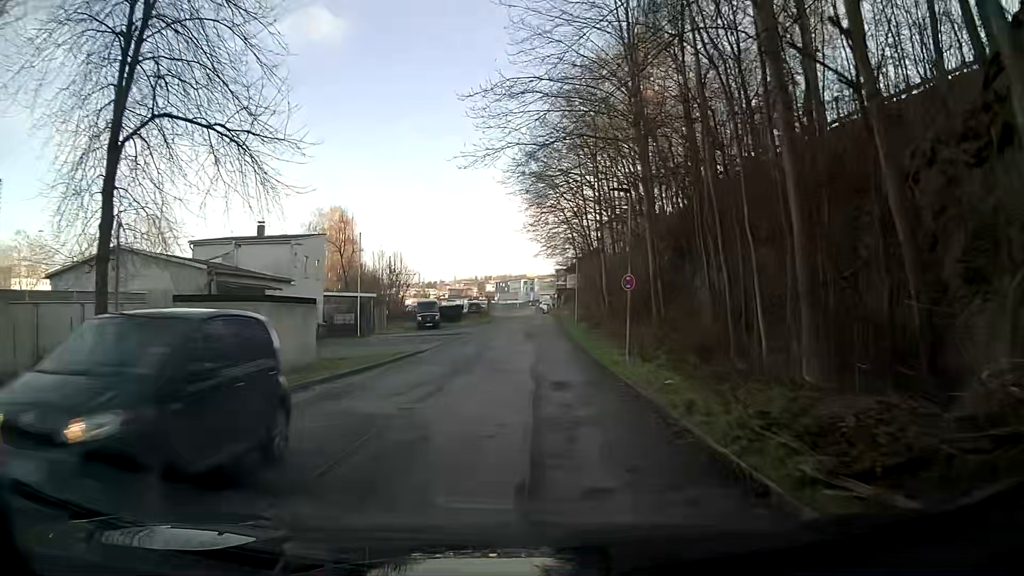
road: tertiary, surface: asphalt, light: Day
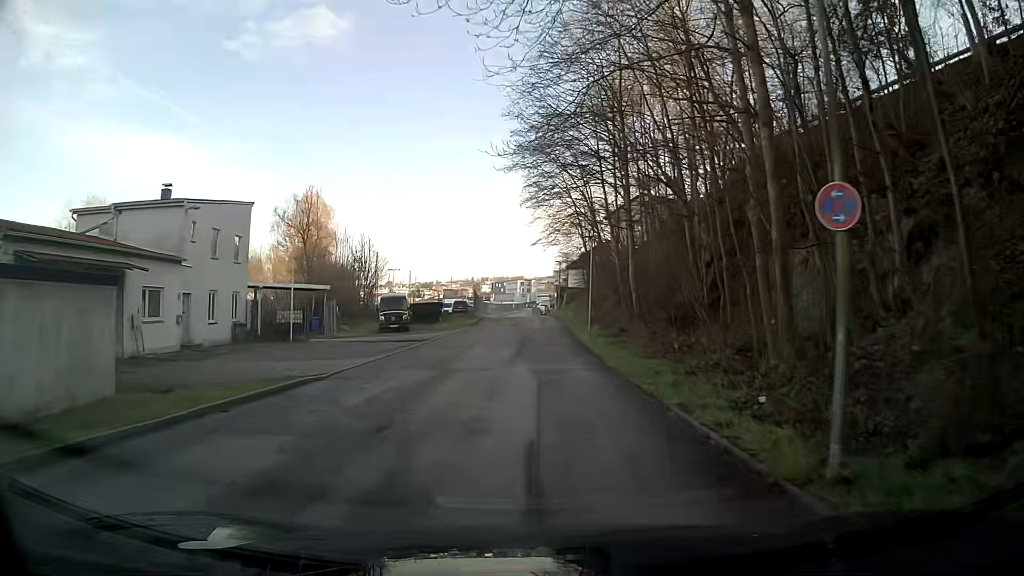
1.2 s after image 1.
(0.0, +13.1) m; 0°
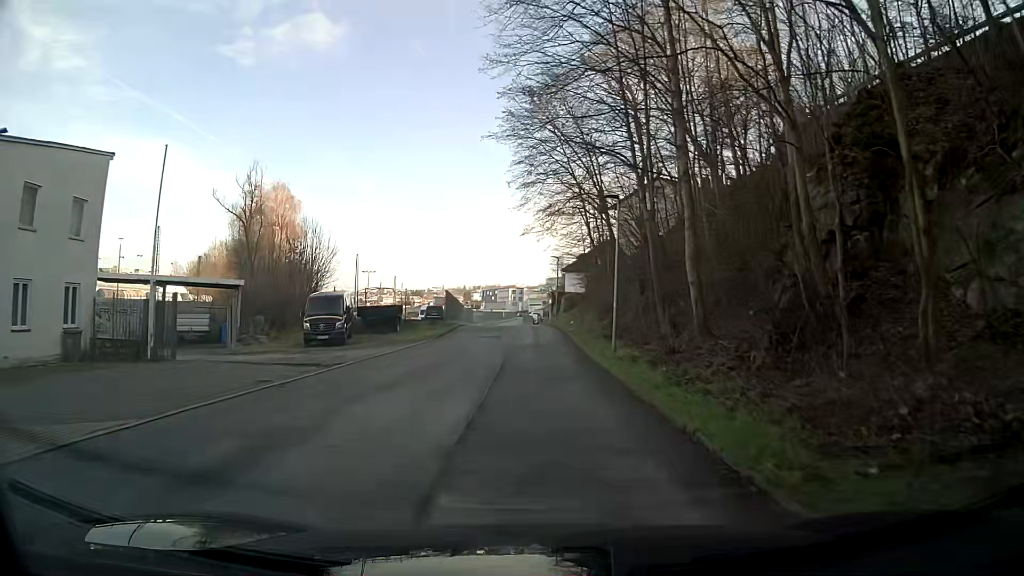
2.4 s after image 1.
(+0.1, +13.2) m; +1°
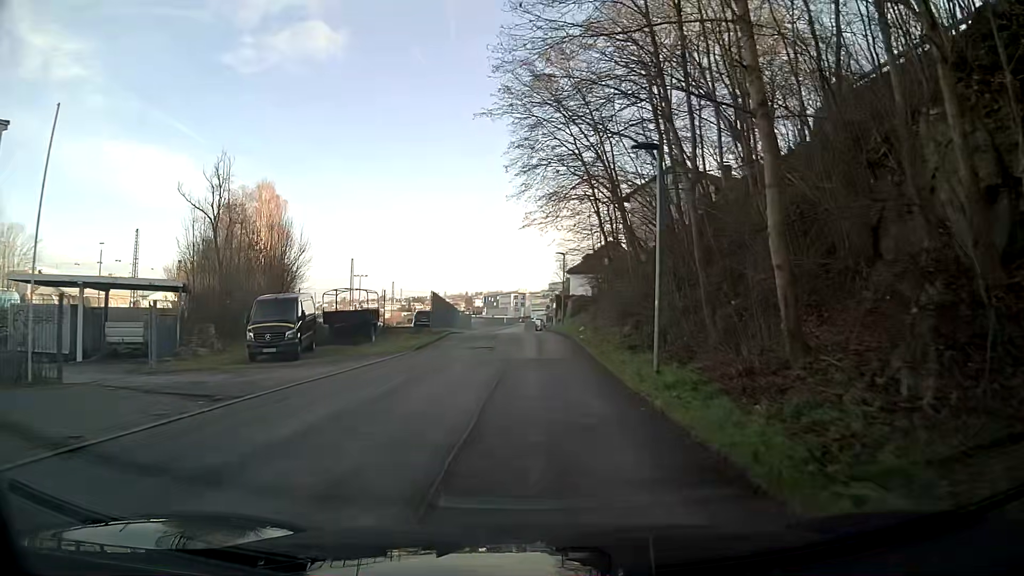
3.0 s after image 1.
(0.0, +6.6) m; 0°
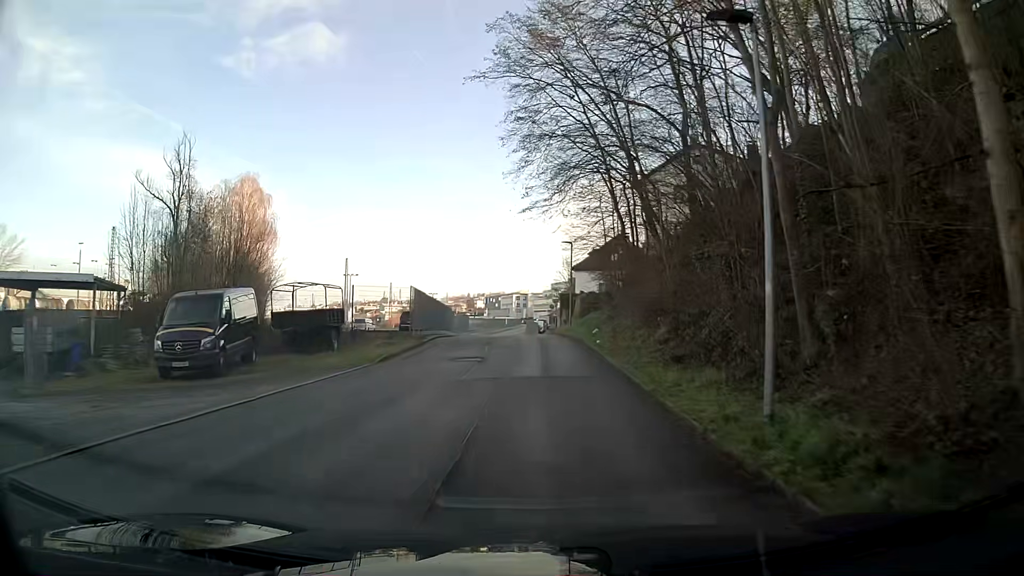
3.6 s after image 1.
(0.0, +6.6) m; 0°
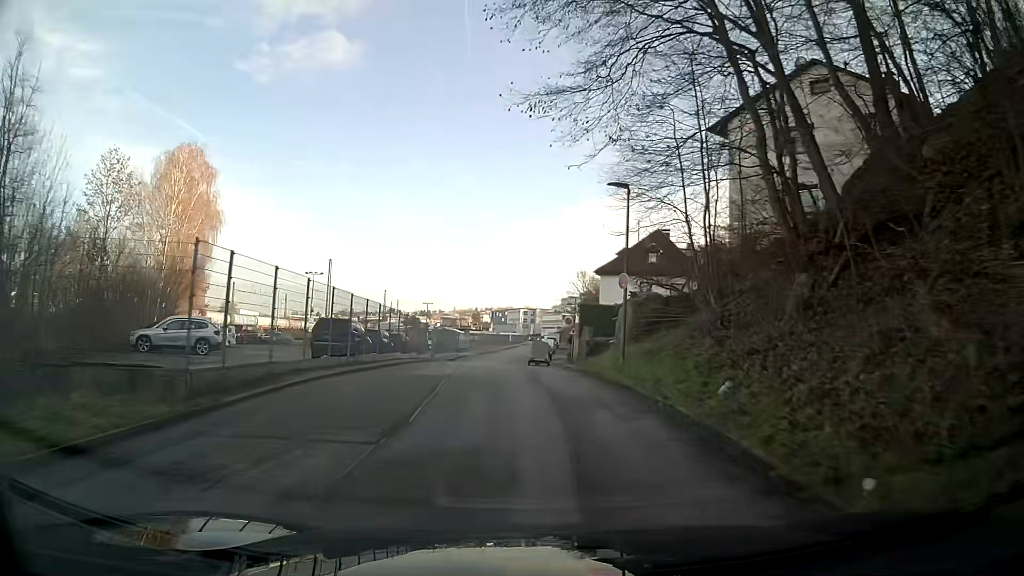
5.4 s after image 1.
(-0.1, +19.6) m; -1°
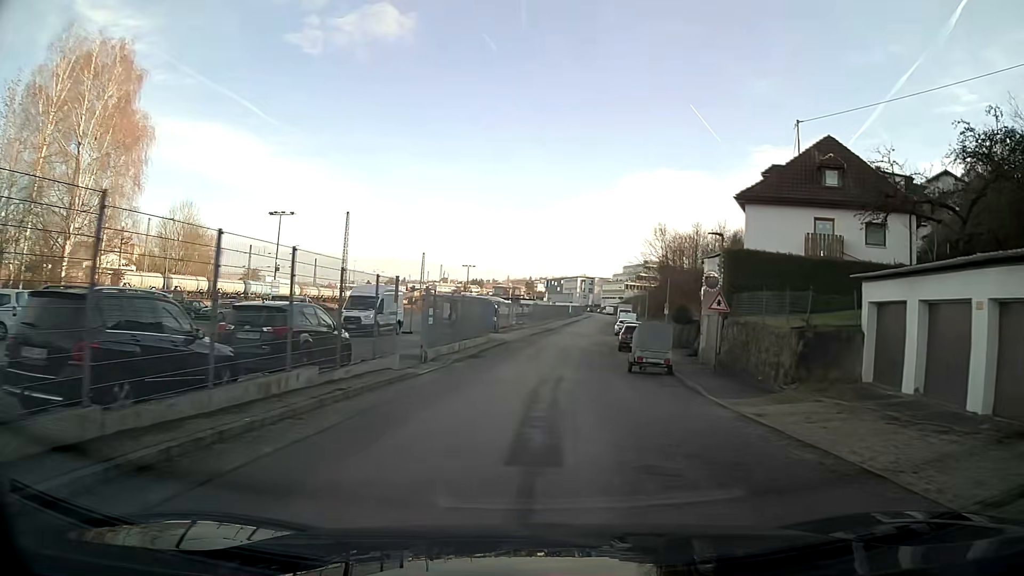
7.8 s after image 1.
(-1.5, +26.0) m; -3°
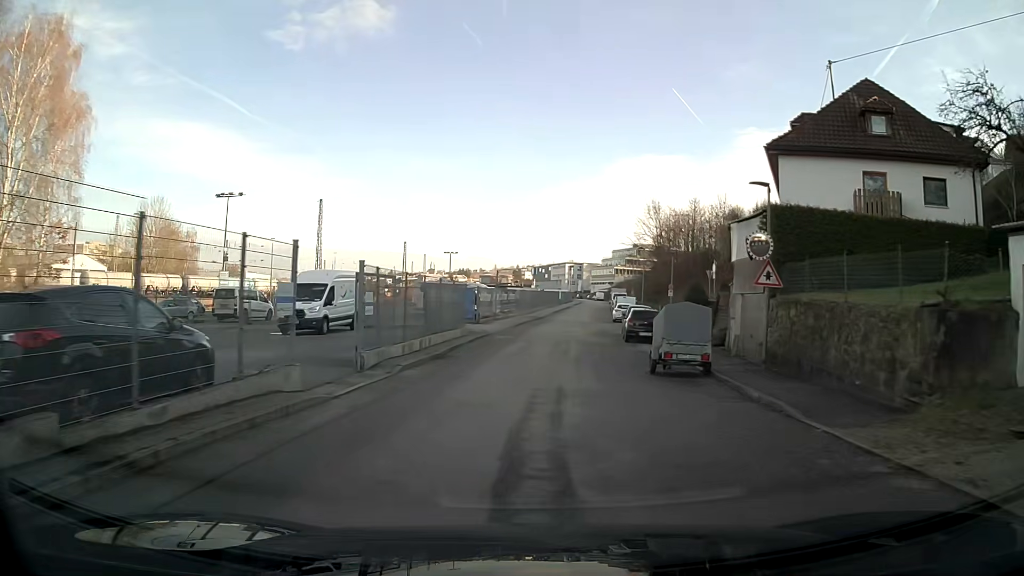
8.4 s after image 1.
(+0.1, +6.8) m; +1°
